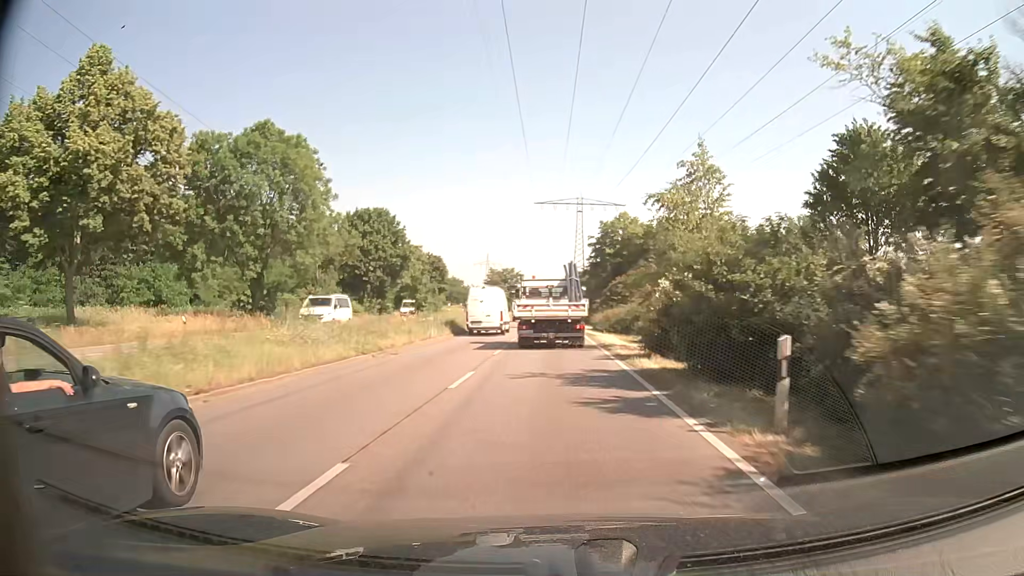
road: primary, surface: asphalt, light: Day
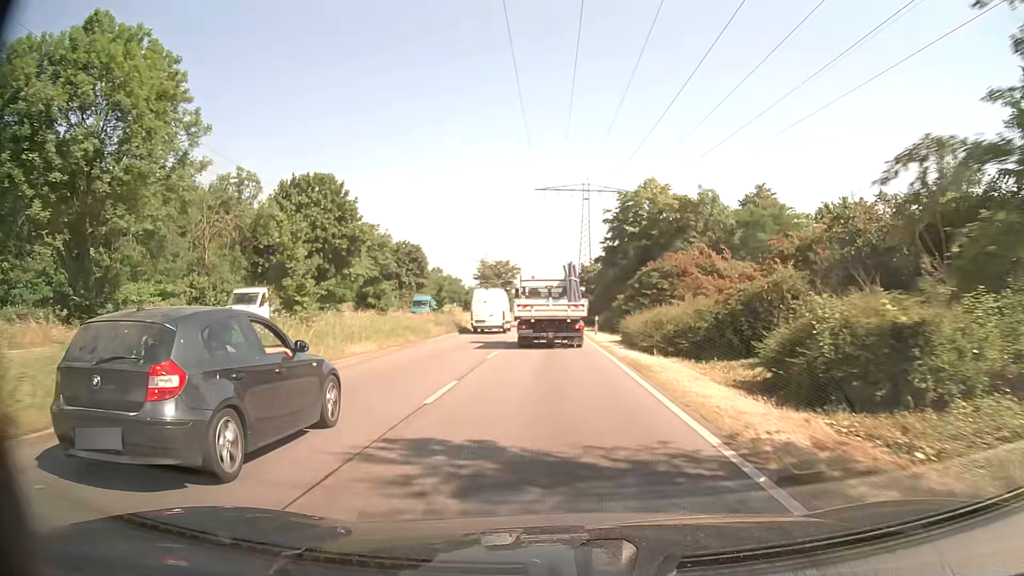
(0.0, +20.2) m; 0°
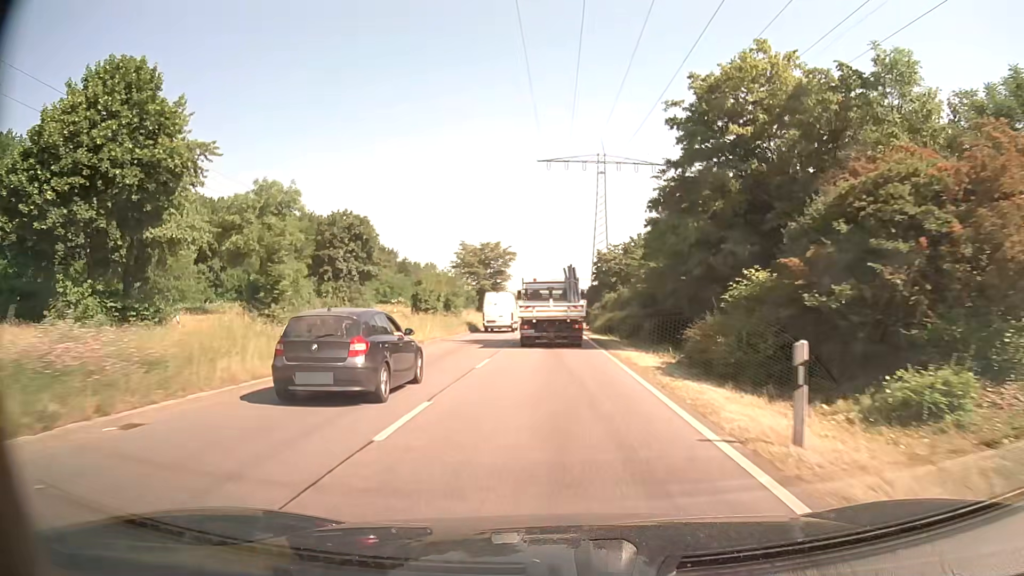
(-0.1, +30.3) m; 0°
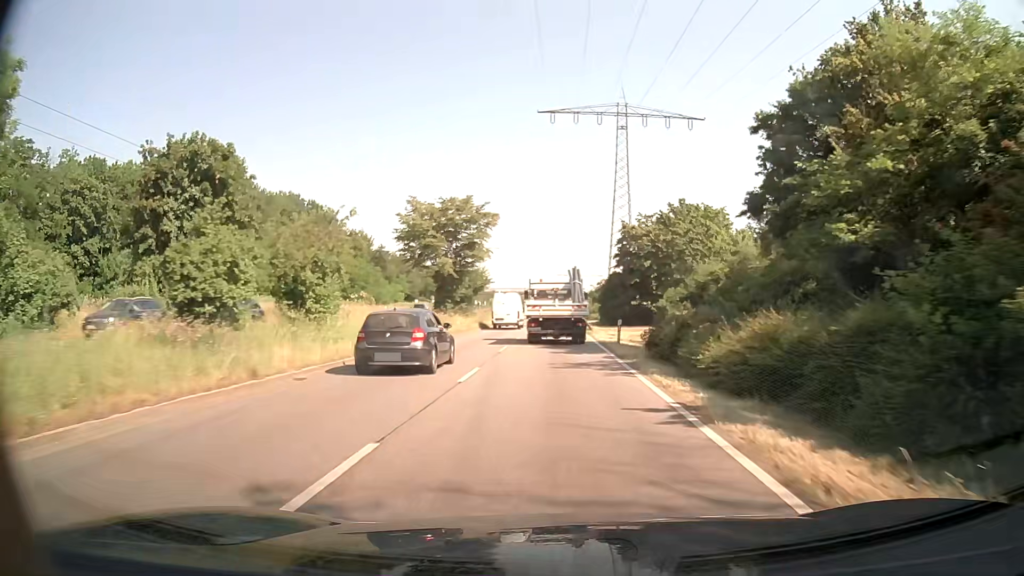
(-0.2, +30.4) m; 0°
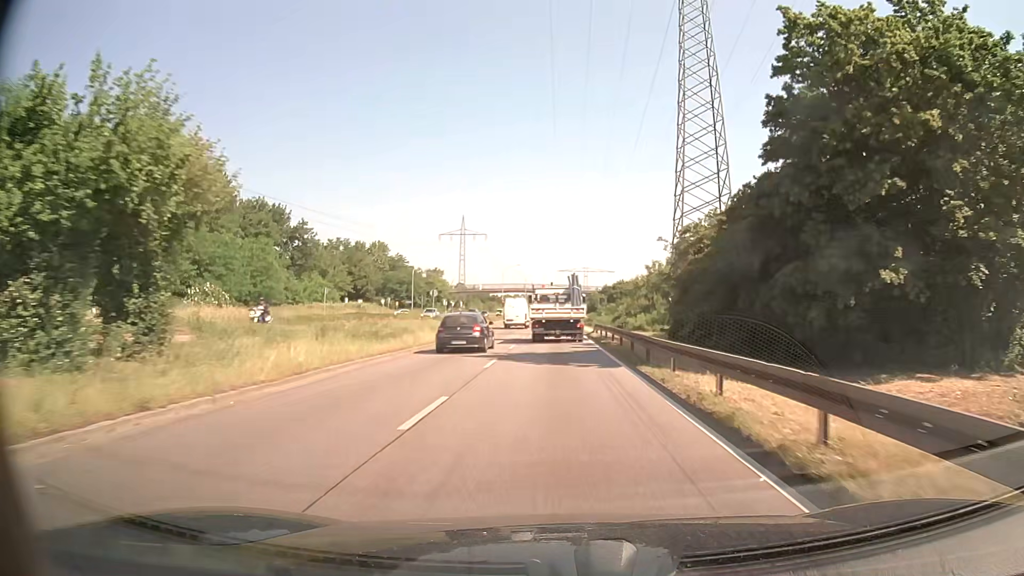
(-0.1, +50.3) m; 0°
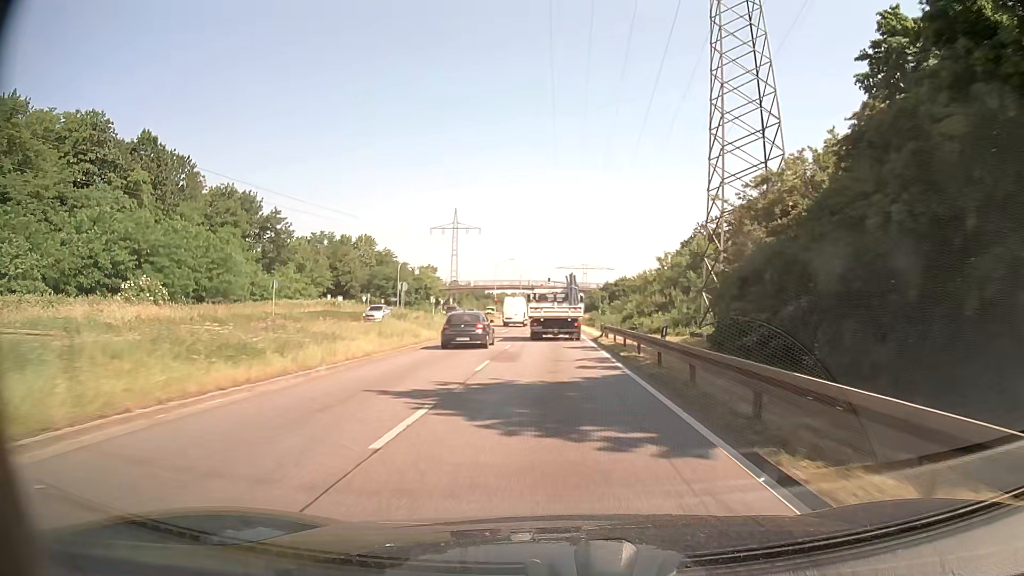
(0.0, +10.2) m; 0°
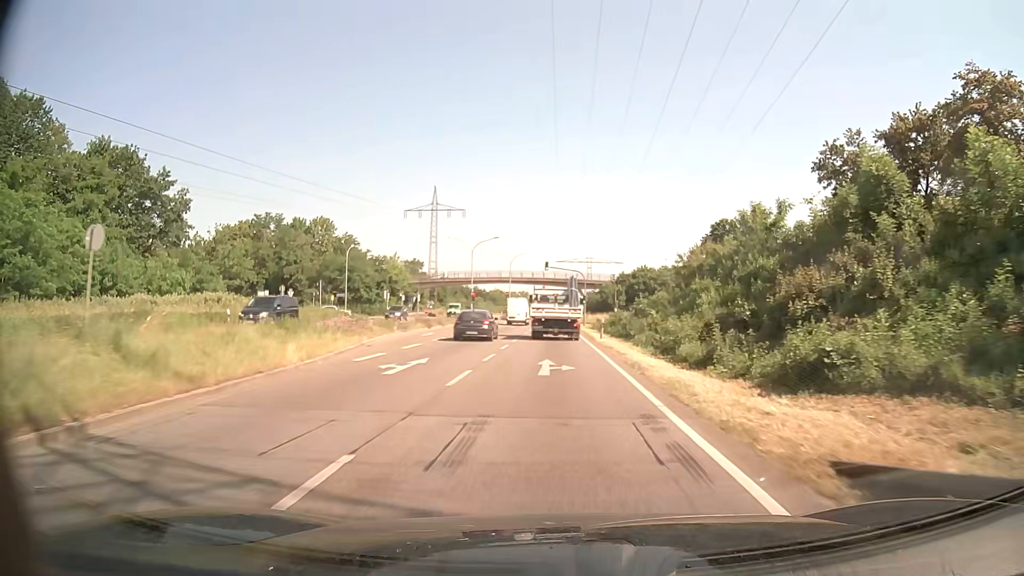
(+0.1, +30.8) m; 0°
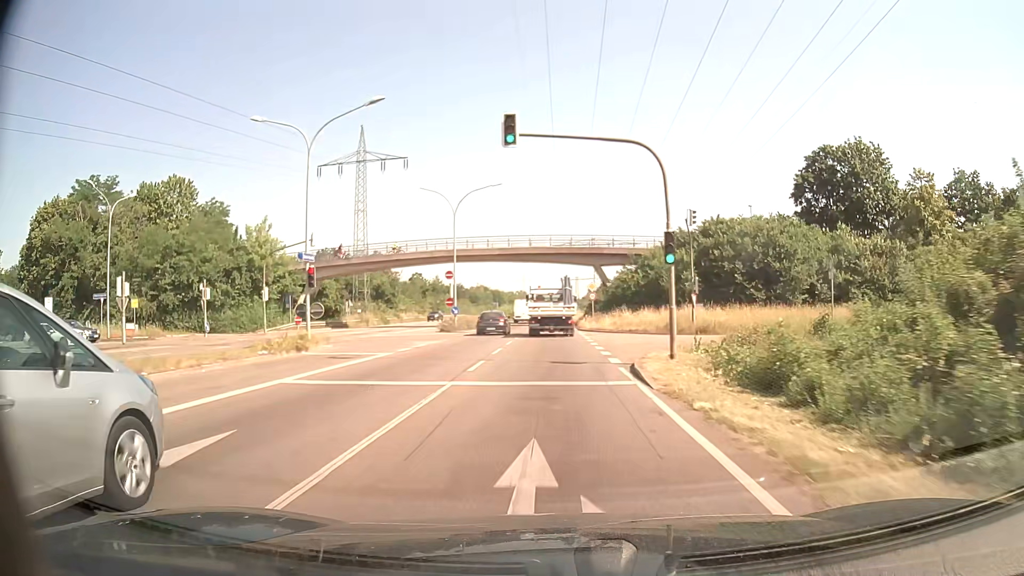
(-0.3, +52.0) m; 0°
(0, +10) (0, +20) (0, +30) (0, +40) (0, +50) (0, +60) (0, +70) (0, +80) (0, +90) (0, +100) m
